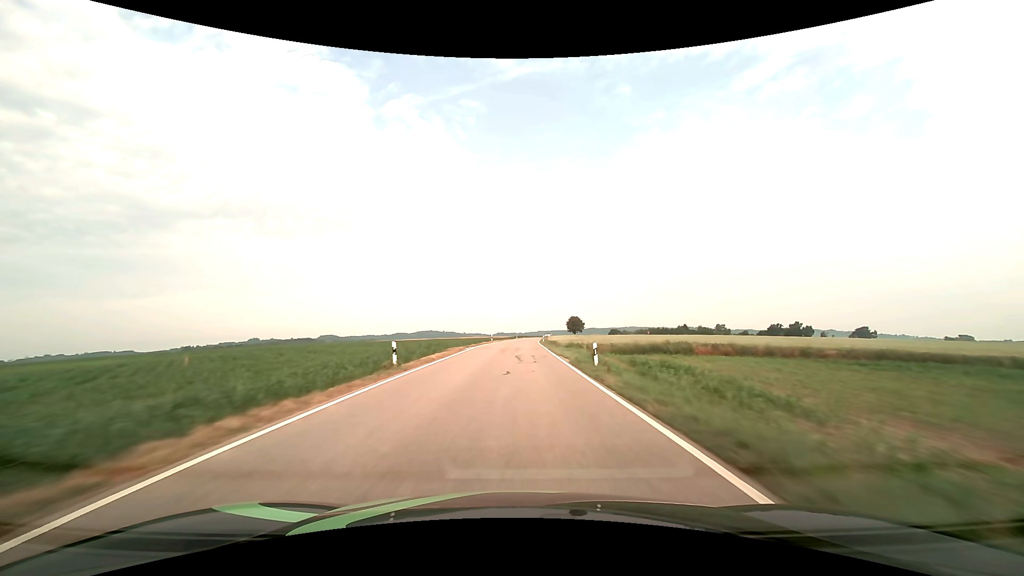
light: Day
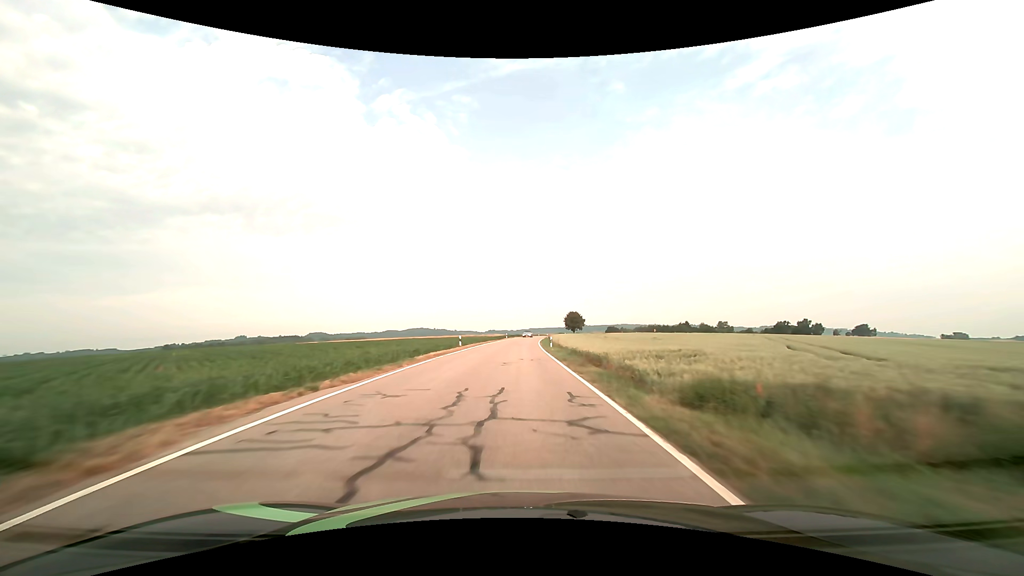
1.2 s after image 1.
(+0.3, +29.2) m; +1°
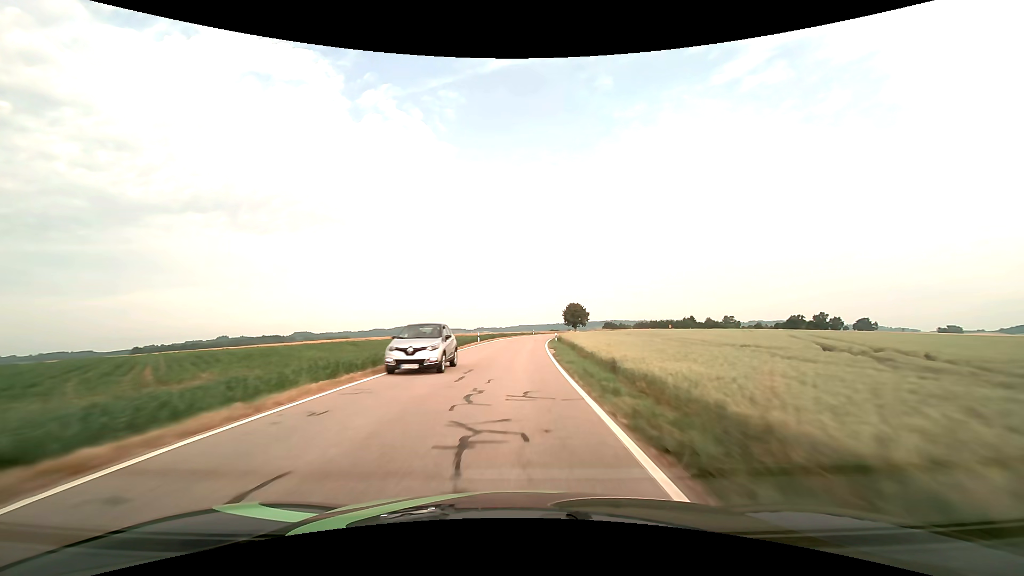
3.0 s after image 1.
(+0.5, +42.1) m; +1°
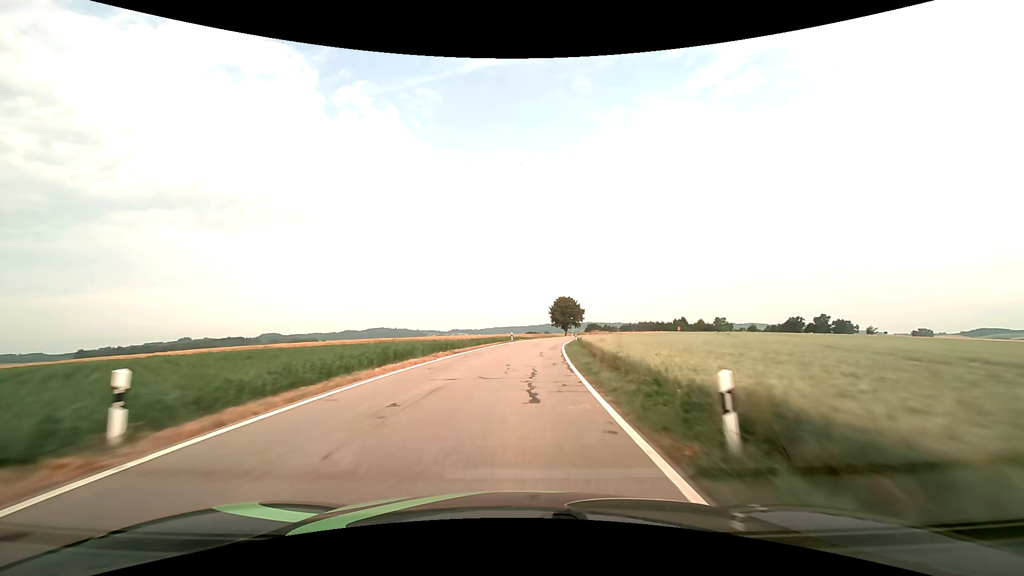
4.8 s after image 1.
(+0.8, +40.7) m; +3°
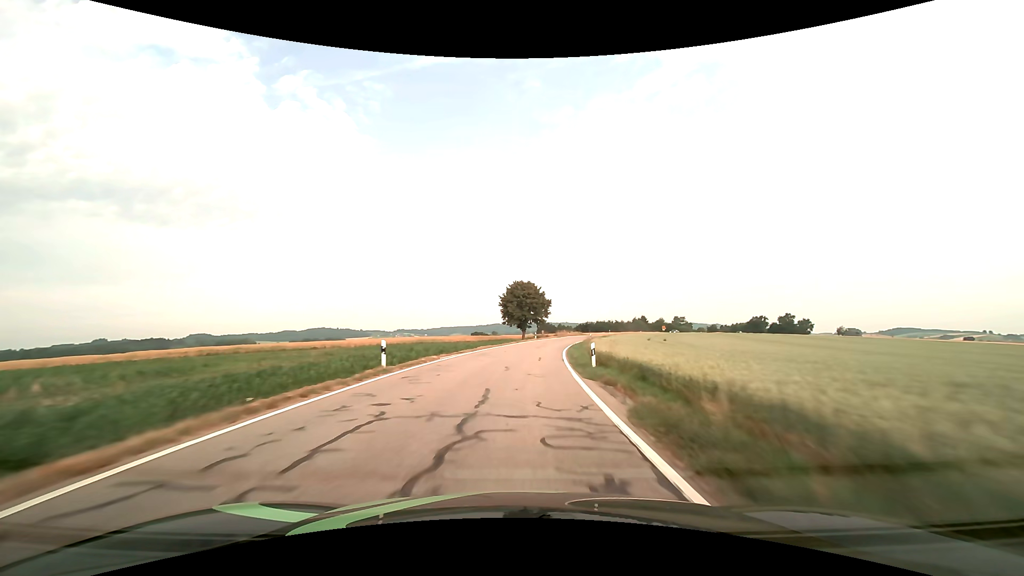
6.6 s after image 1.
(+2.0, +39.6) m; +6°
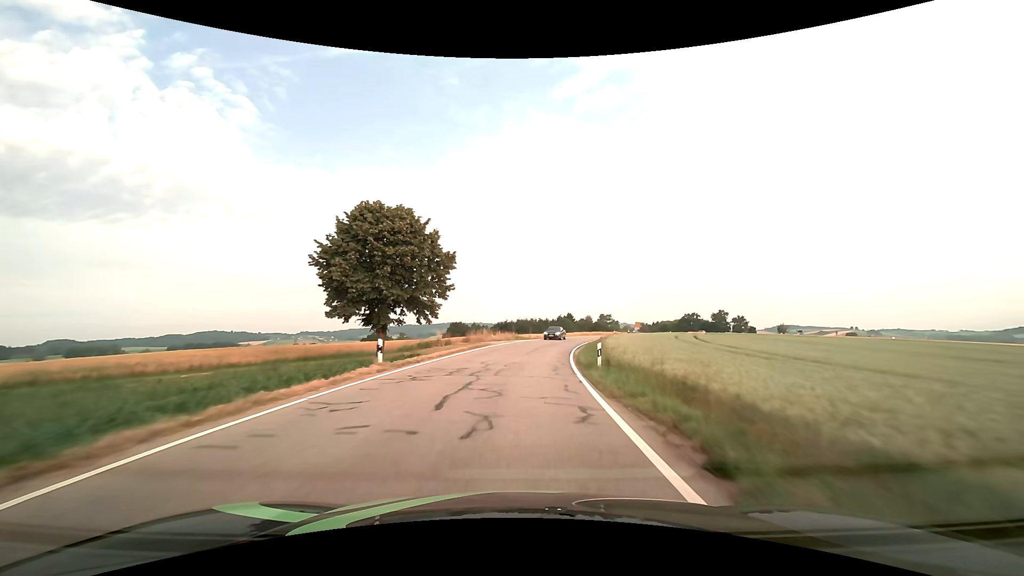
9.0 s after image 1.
(+3.8, +50.1) m; +10°
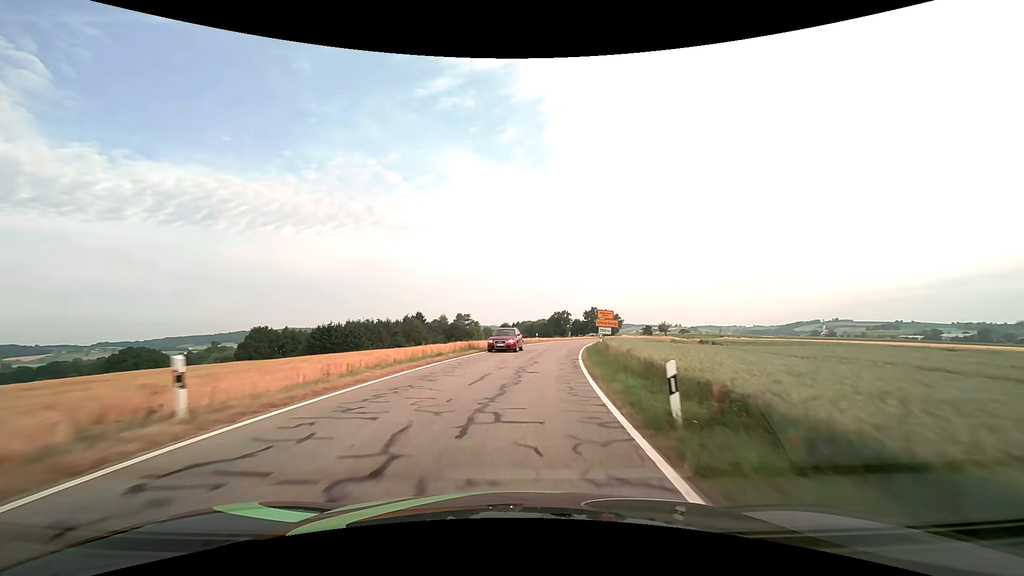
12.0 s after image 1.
(+7.8, +58.3) m; +16°
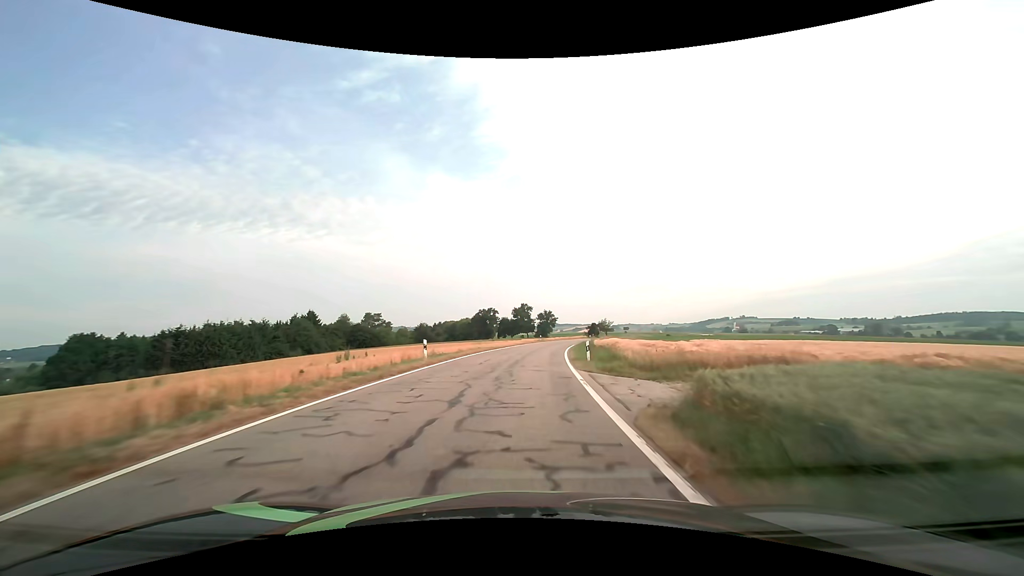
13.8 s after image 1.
(+3.2, +35.1) m; +9°
(0, +10) (+1, +20) (+2, +30) (+3, +40) (+4, +50) (+6, +60) (+7, +69) (+10, +79) (+12, +89) (+15, +98) m
